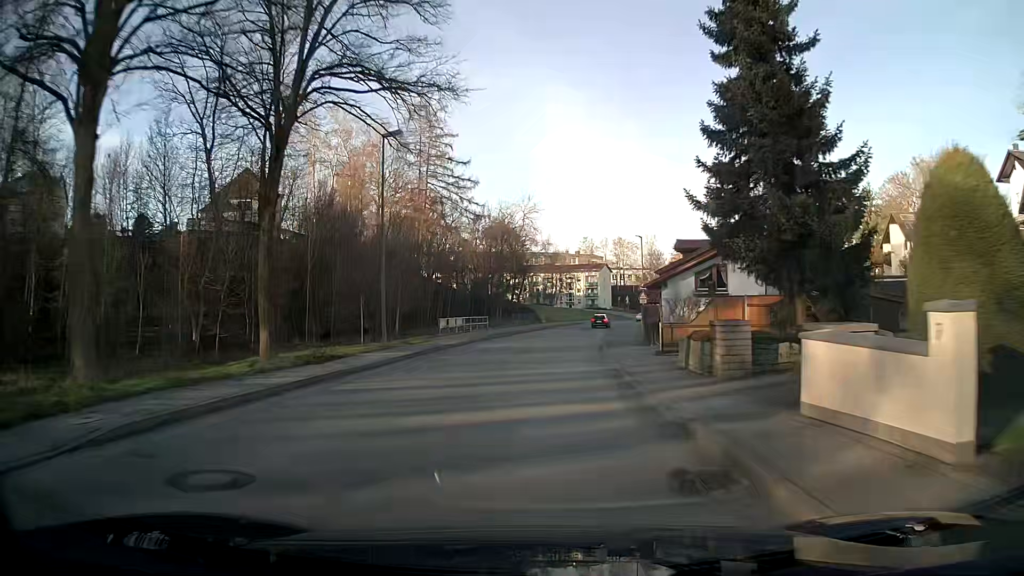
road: unclassified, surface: asphalt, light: Day
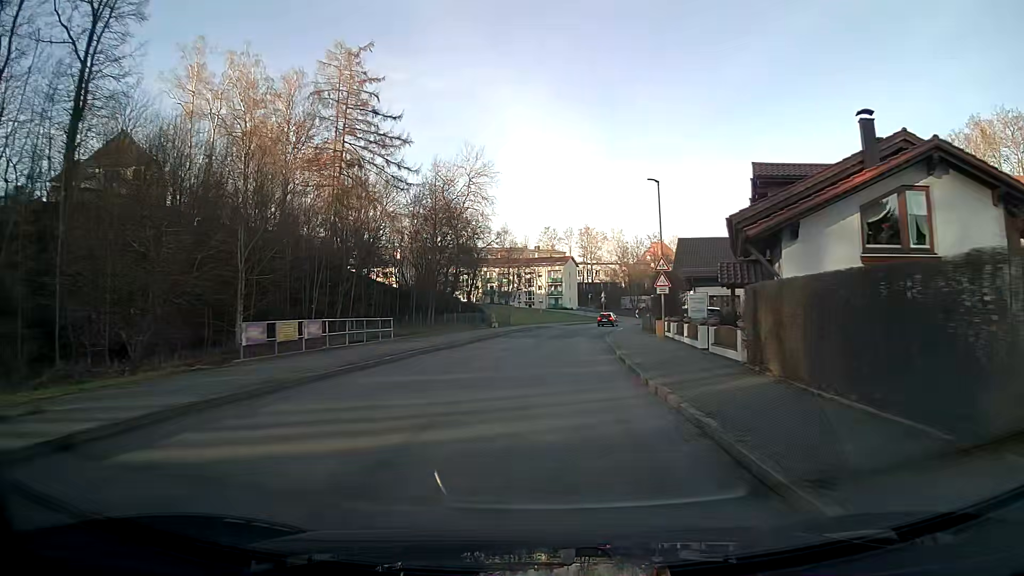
(+0.8, +24.9) m; +4°
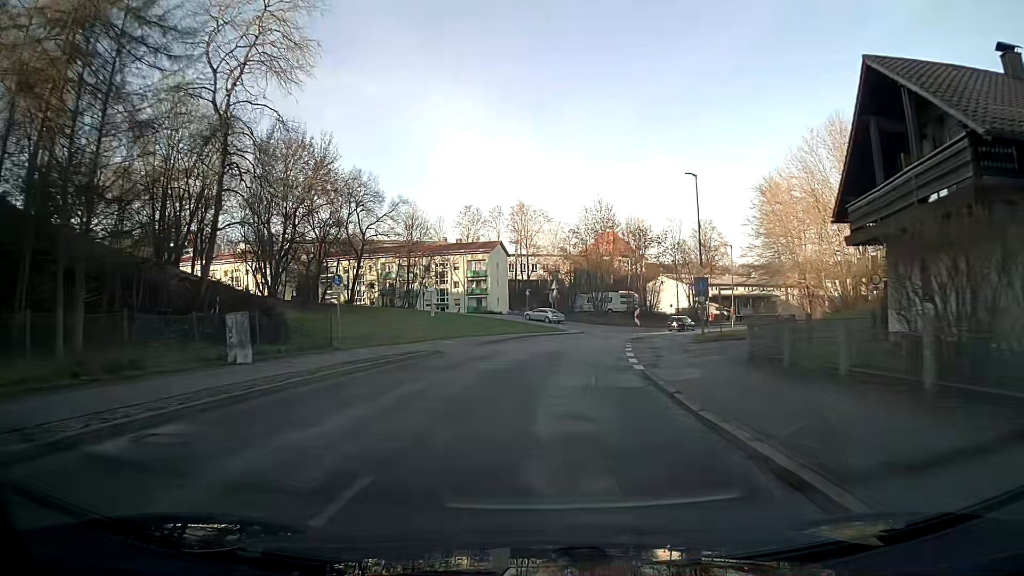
(+2.2, +41.0) m; +6°
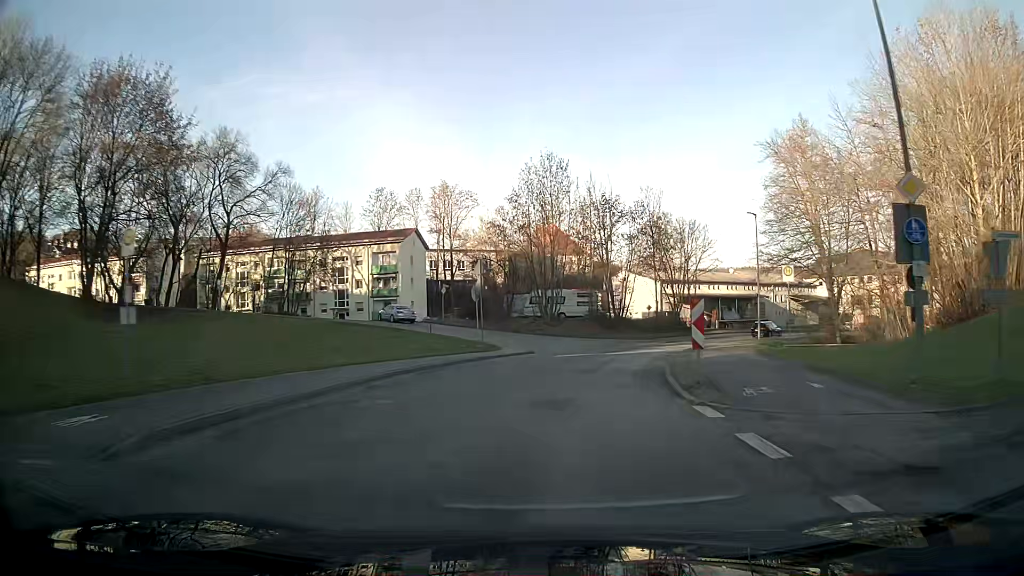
(+1.3, +23.7) m; +6°
